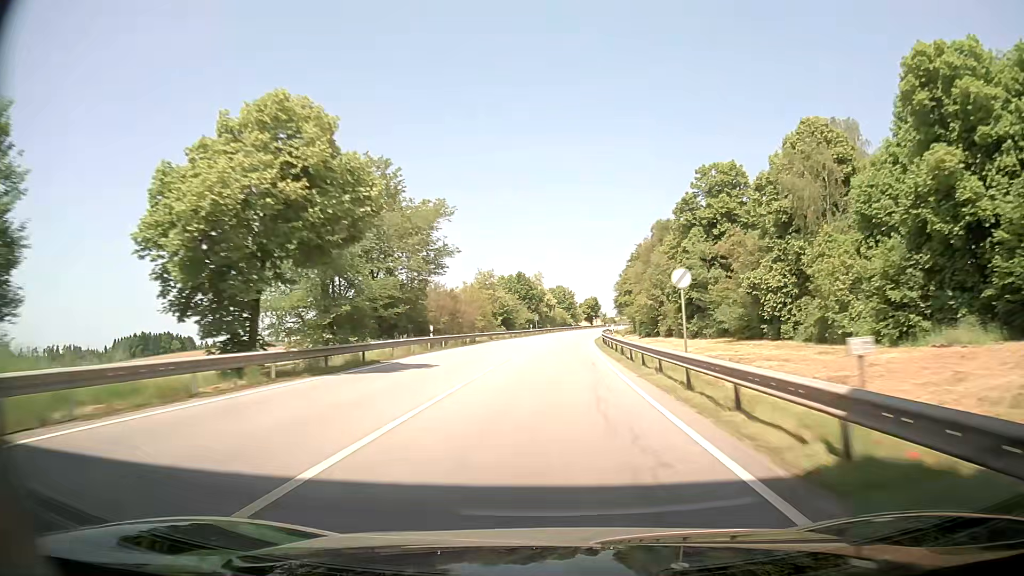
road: primary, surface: asphalt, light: Day
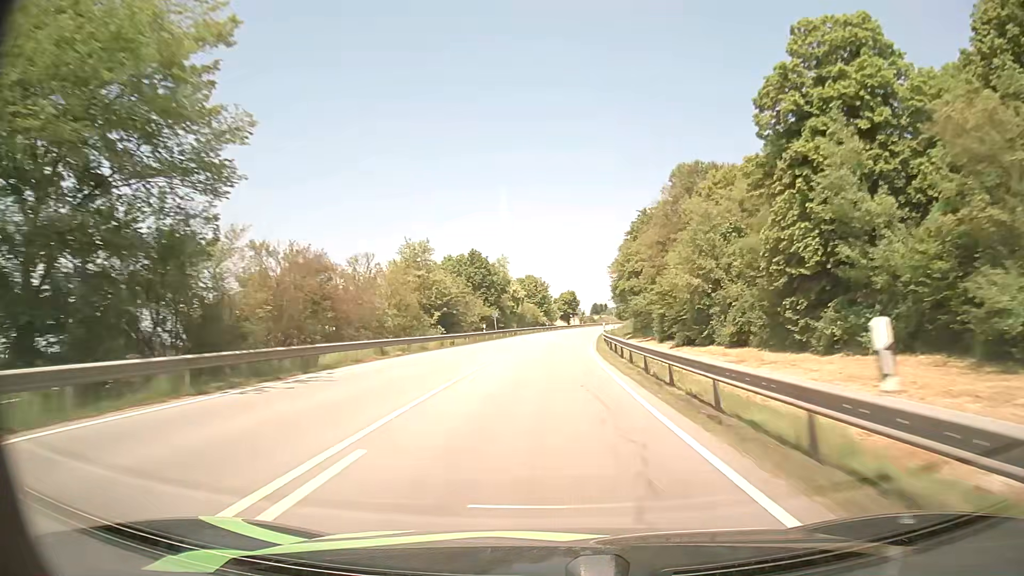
(+1.3, +31.6) m; +4°
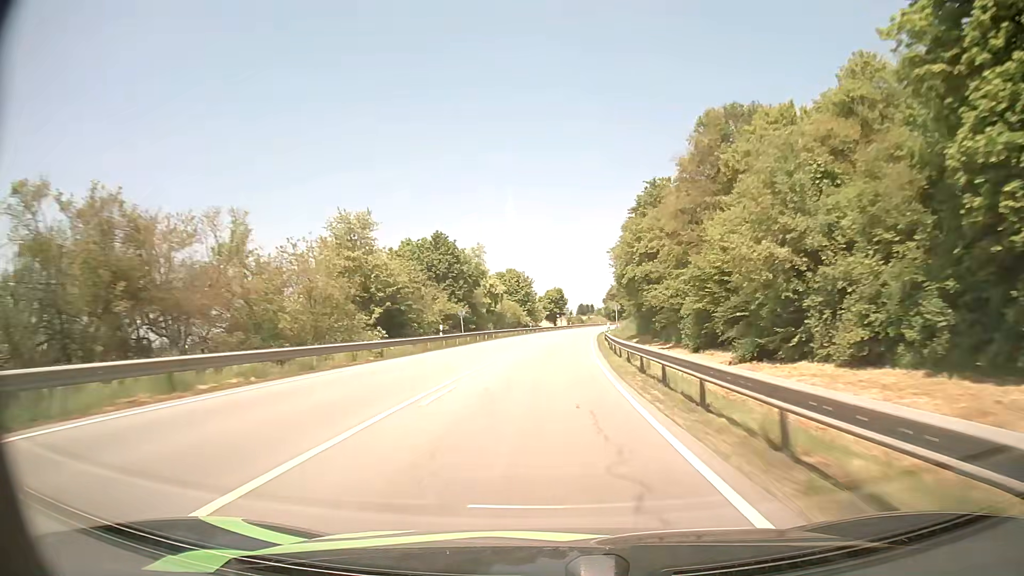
(+0.1, +15.8) m; +1°
(0, +10) (0, +20) (0, +30) (+1, +40) (+1, +50) (+2, +60) (+3, +70) (+4, +80) (+5, +90) (+6, +100) m
